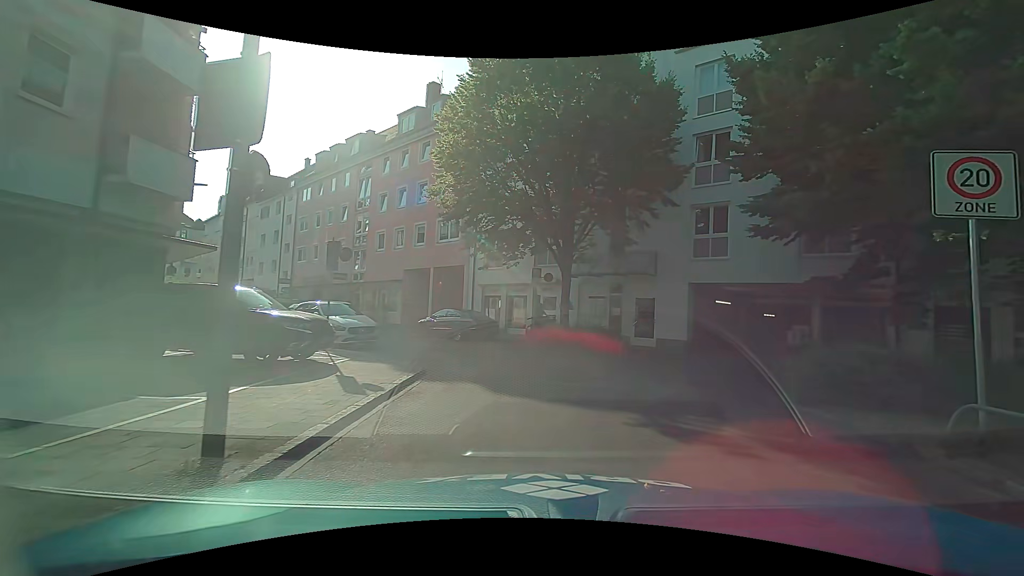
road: residential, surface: asphalt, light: Day
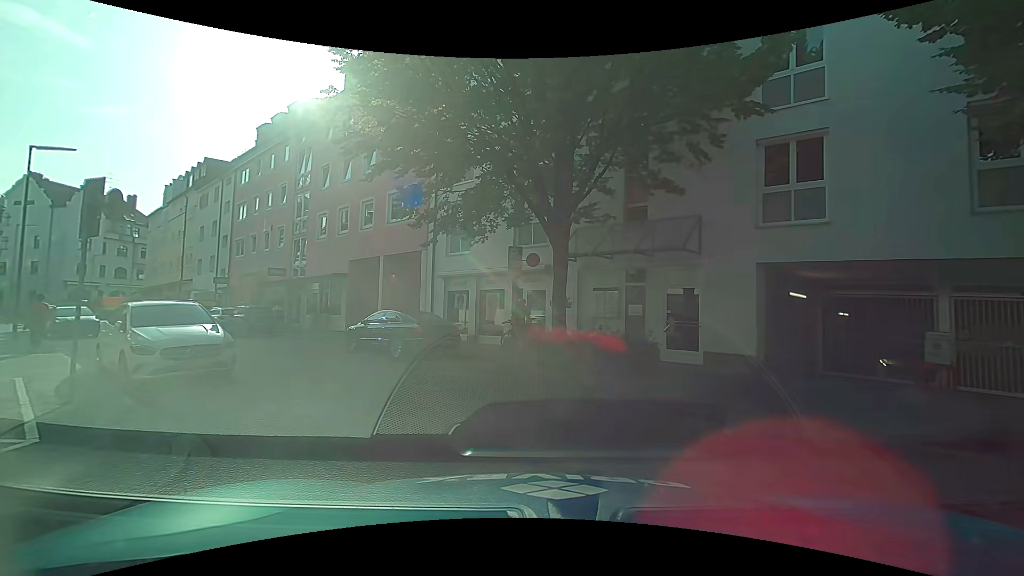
(+0.4, +7.4) m; +2°
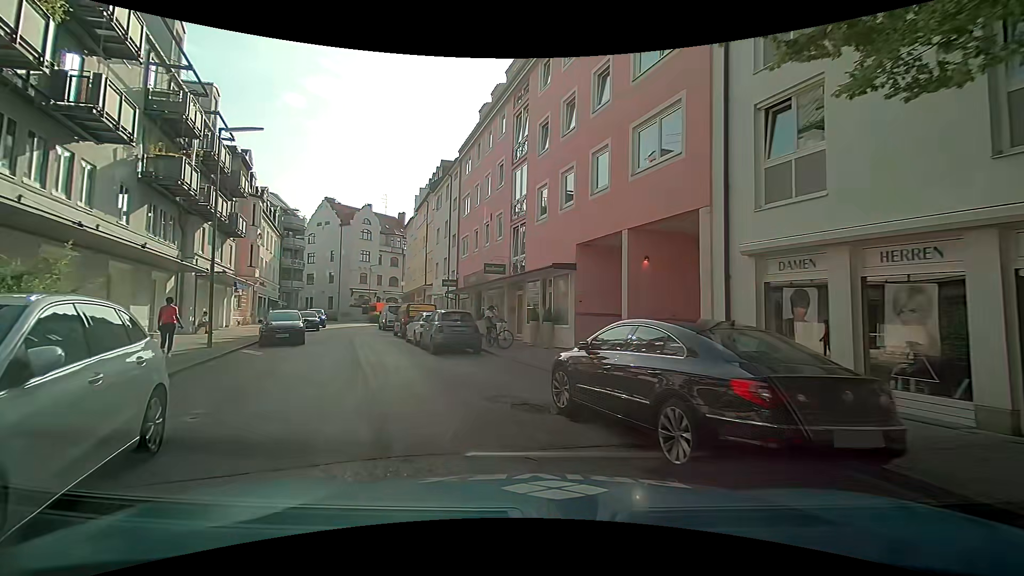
(-1.6, +9.7) m; -25°
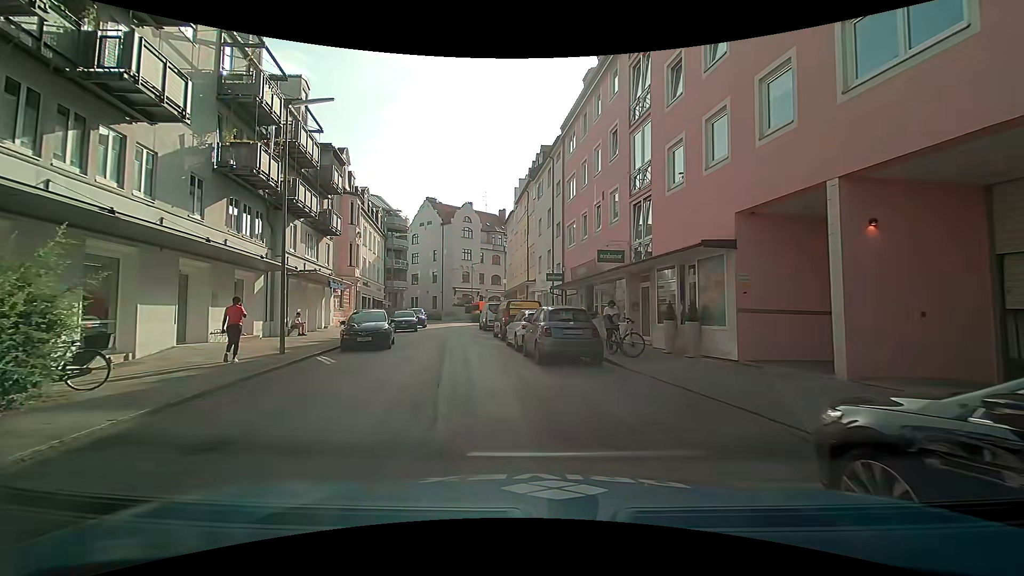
(-0.5, +4.2) m; -13°
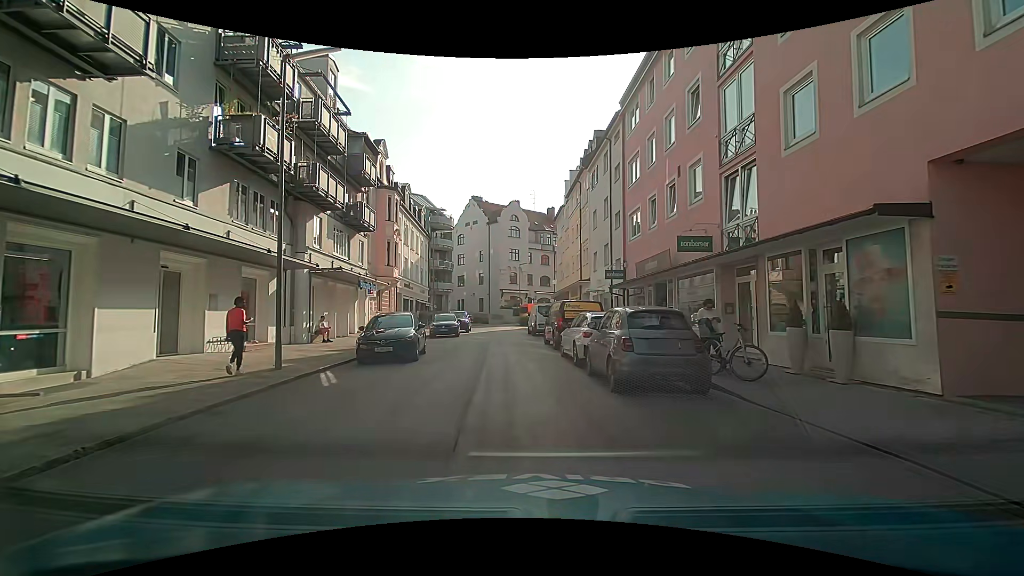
(-0.2, +3.8) m; -6°
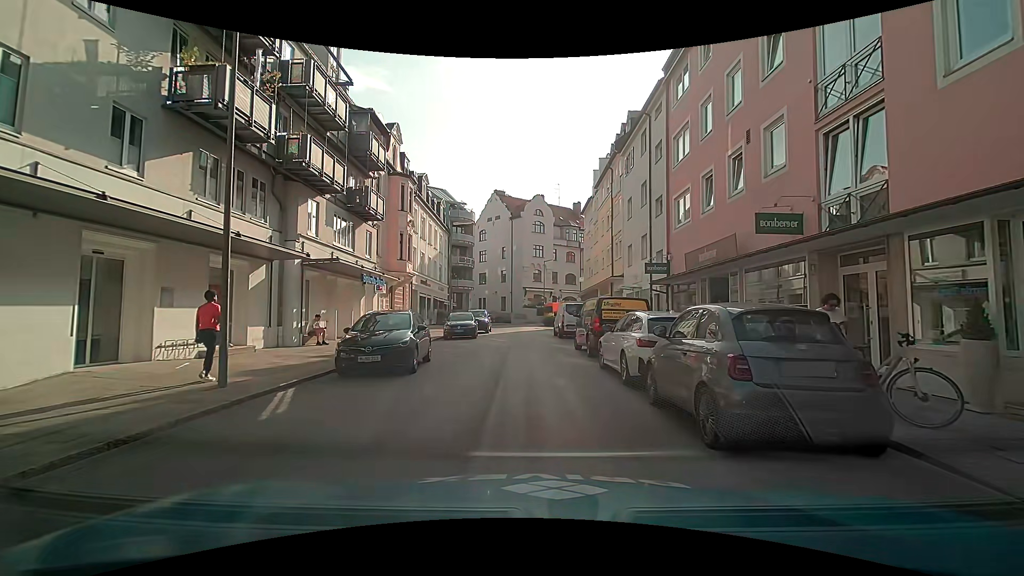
(-0.1, +3.4) m; -2°
